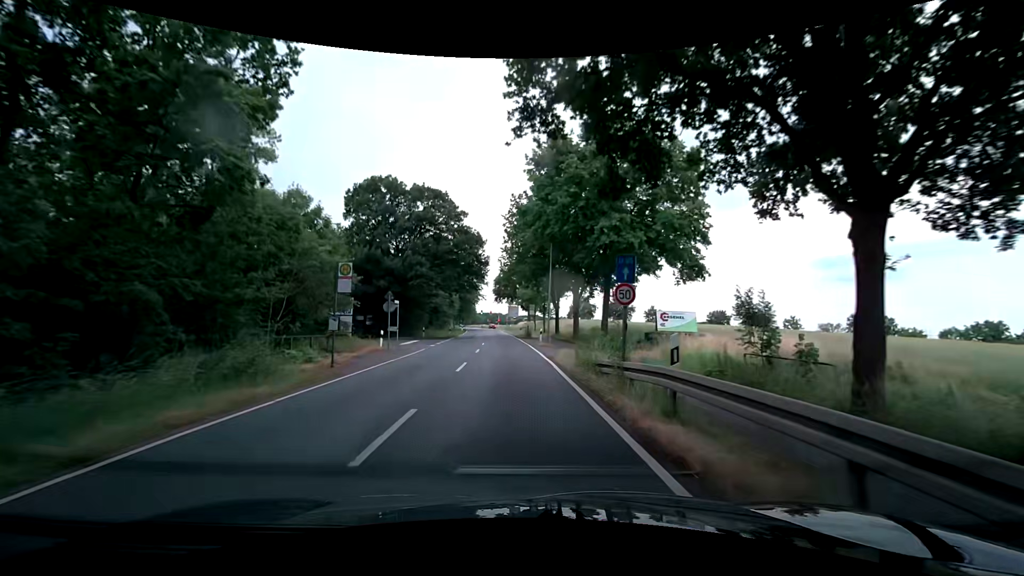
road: secondary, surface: asphalt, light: Day
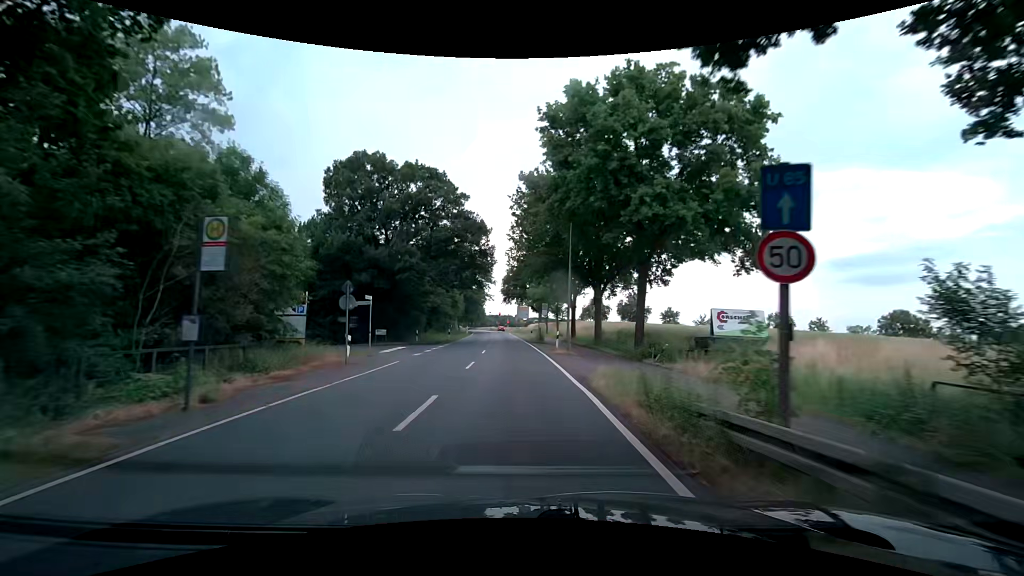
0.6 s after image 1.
(-0.1, +7.6) m; -1°
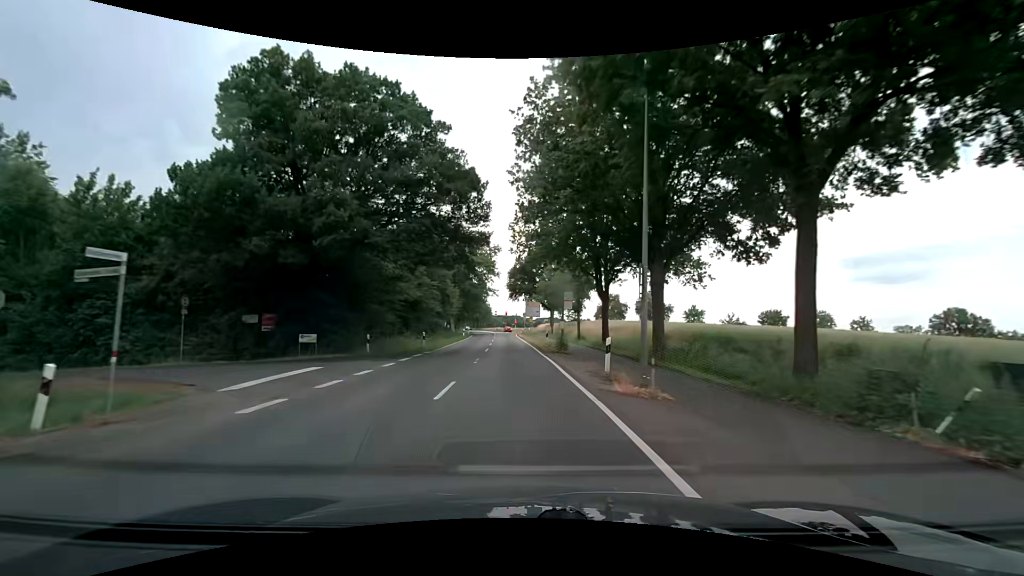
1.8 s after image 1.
(-0.3, +15.2) m; -1°
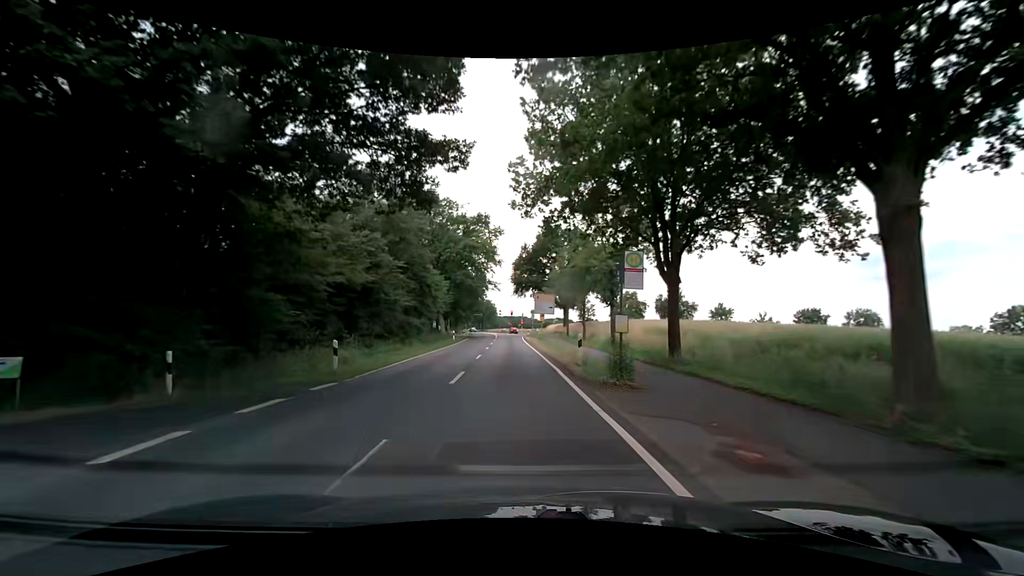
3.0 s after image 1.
(-0.2, +15.2) m; -1°
